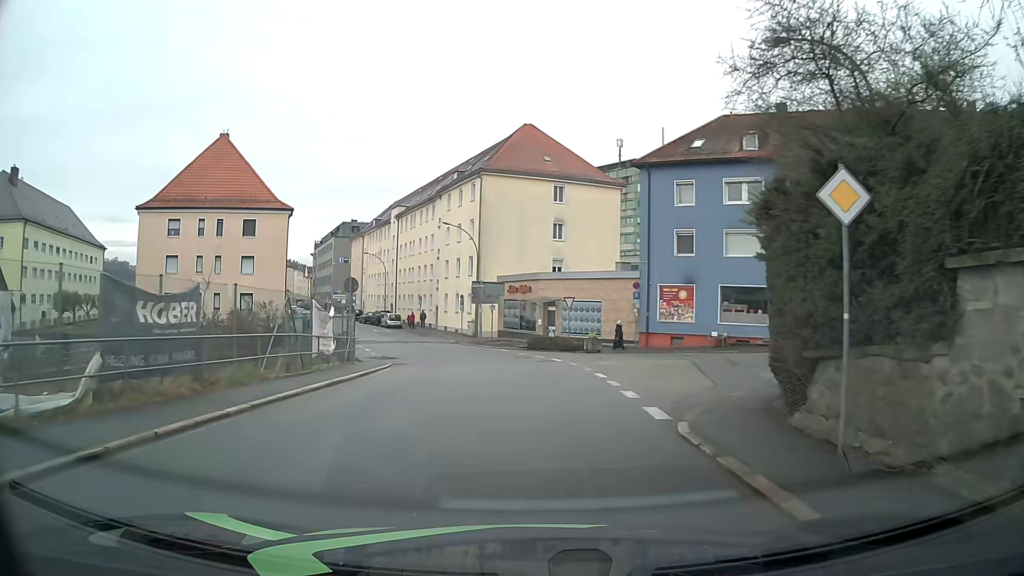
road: tertiary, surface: asphalt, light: Day
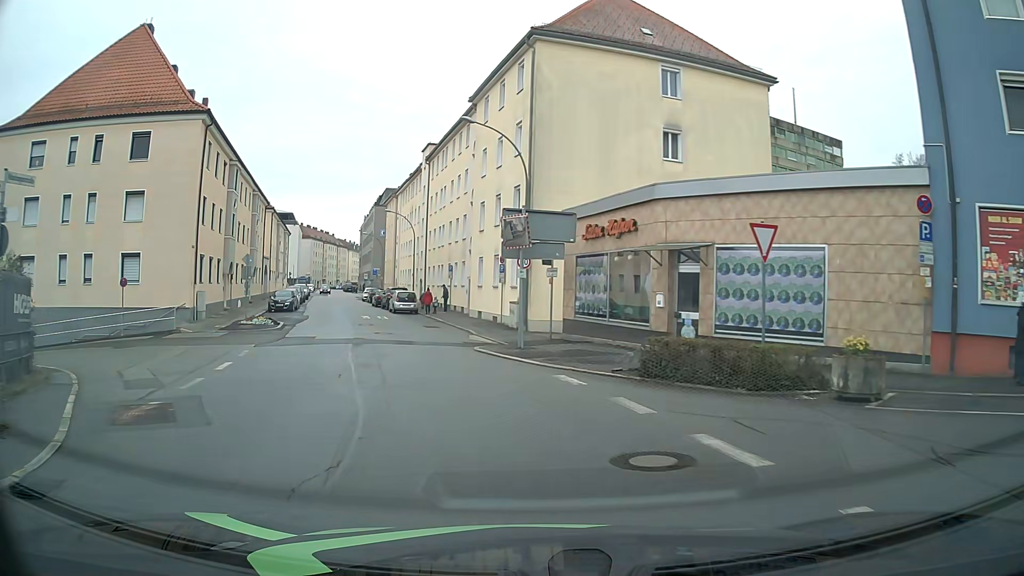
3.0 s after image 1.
(-0.8, +24.6) m; -7°
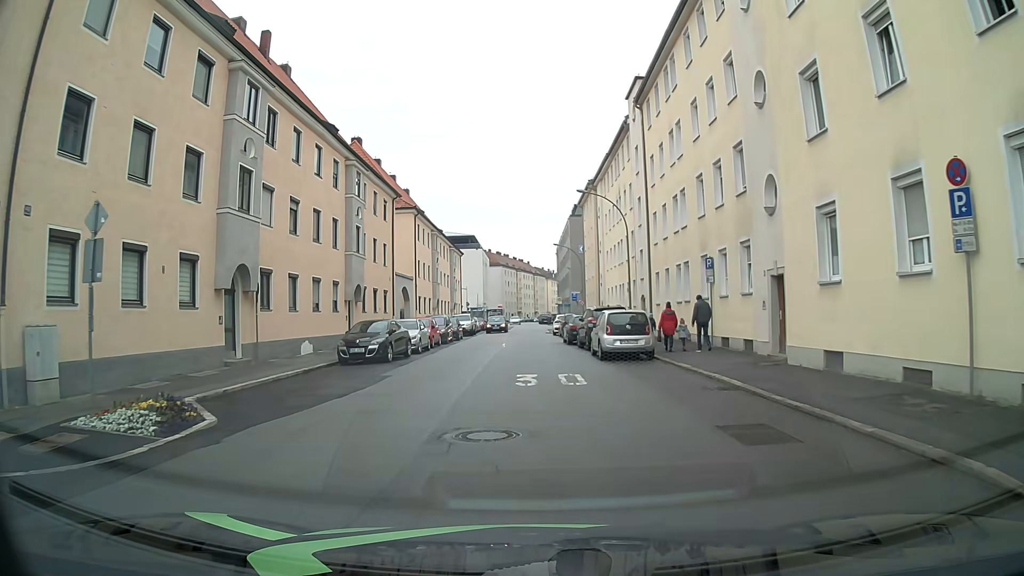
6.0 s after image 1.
(-4.1, +23.4) m; -17°
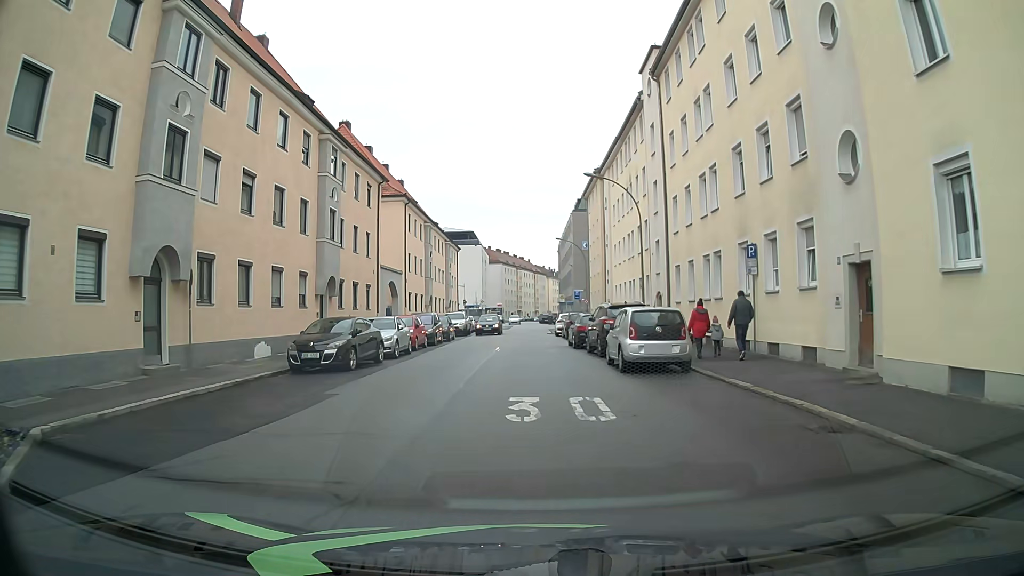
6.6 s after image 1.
(0.0, +4.7) m; +1°
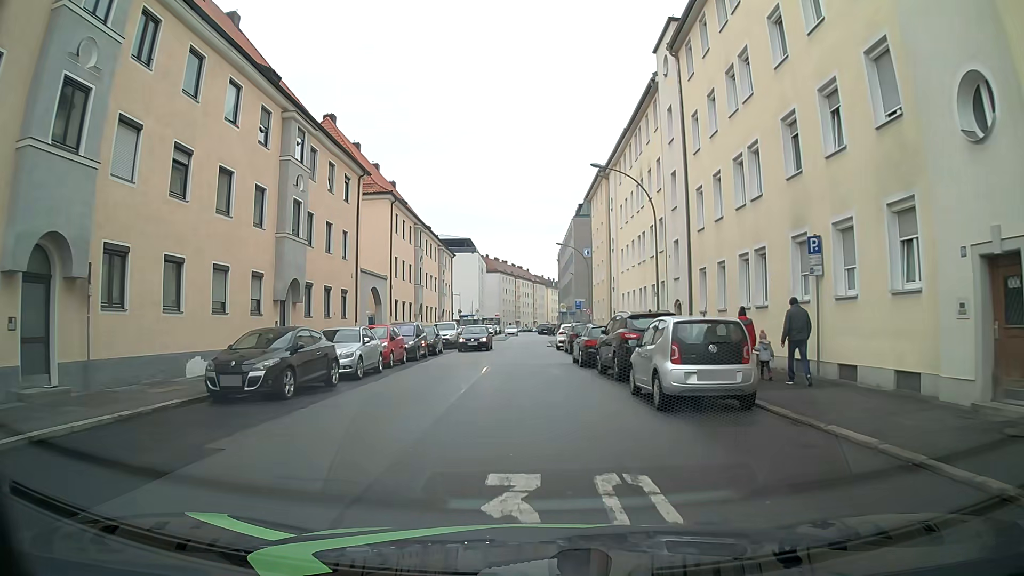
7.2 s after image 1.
(-0.1, +4.7) m; +1°
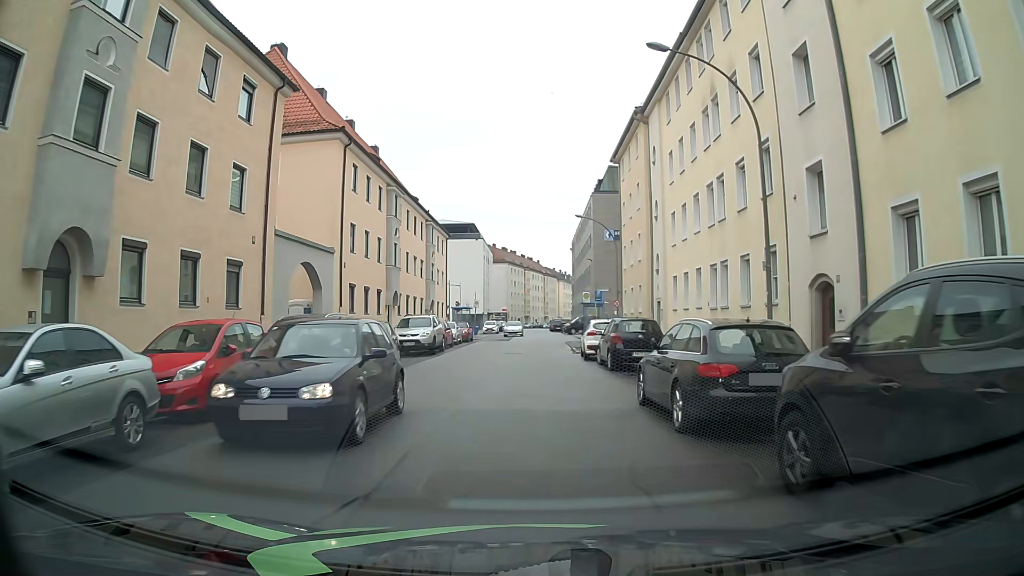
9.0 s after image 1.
(-0.4, +13.9) m; -2°
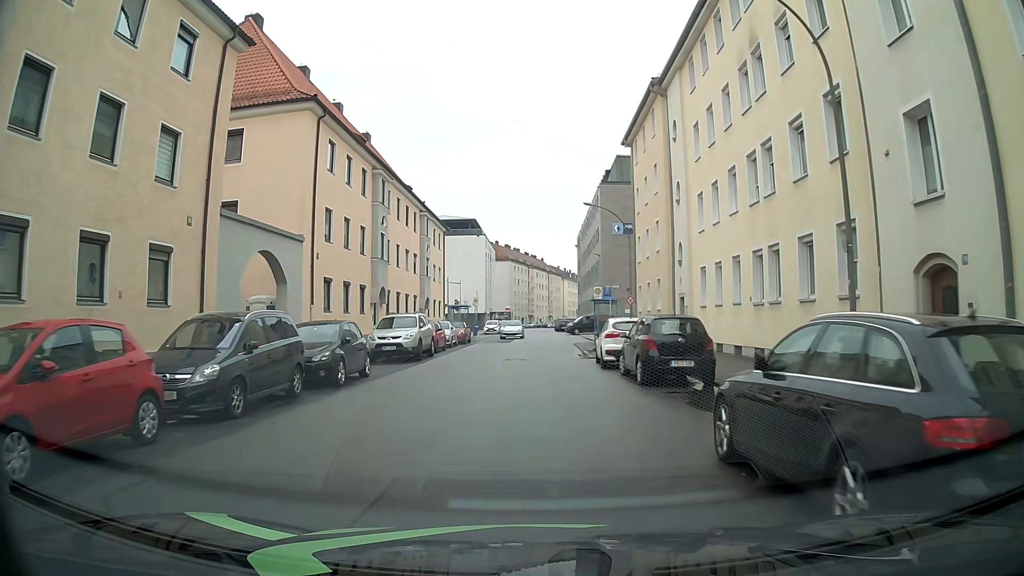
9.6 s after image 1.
(0.0, +4.7) m; -1°
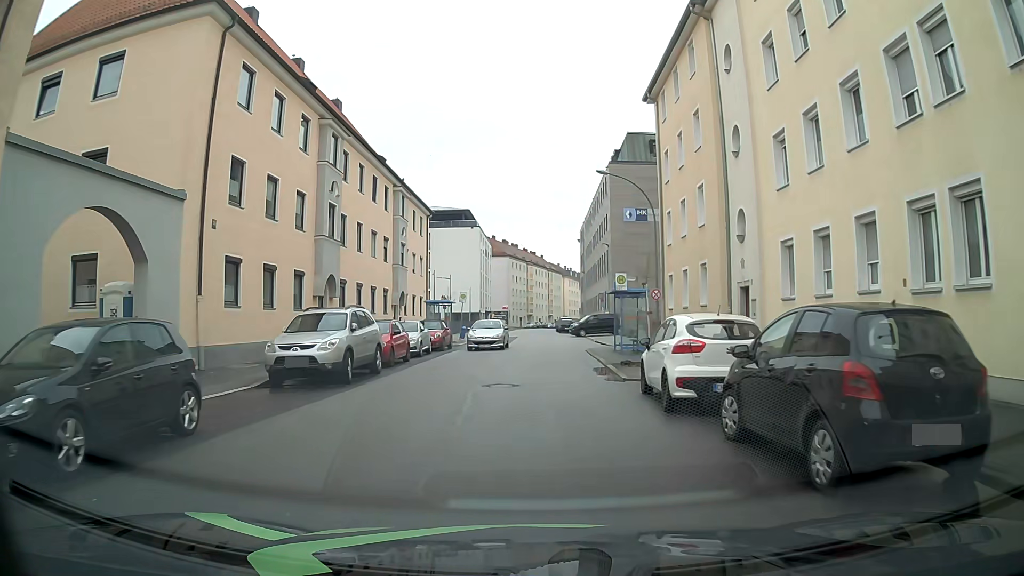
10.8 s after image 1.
(+0.1, +9.5) m; +1°
